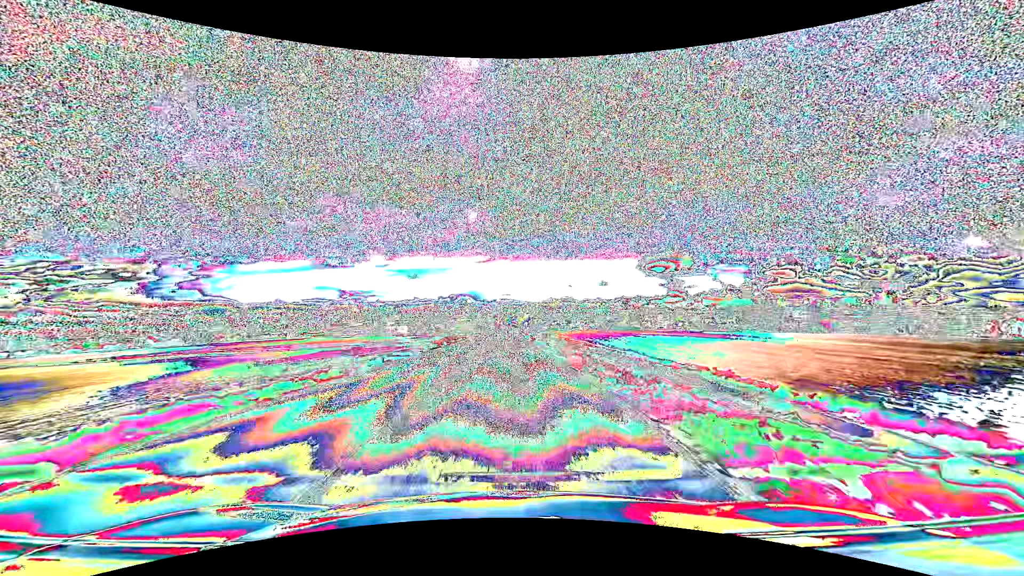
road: primary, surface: asphalt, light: Day
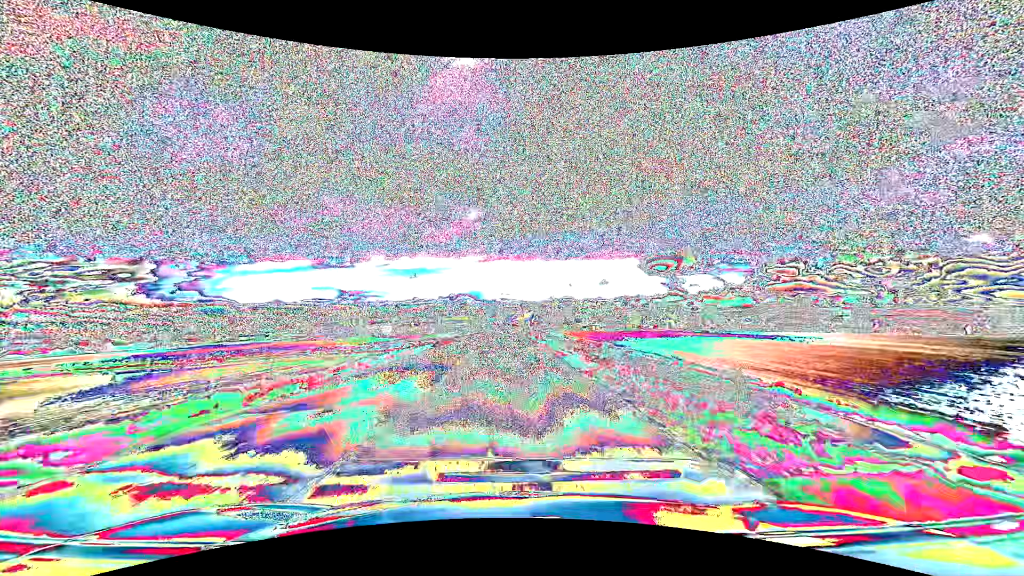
(0.0, +31.2) m; 0°
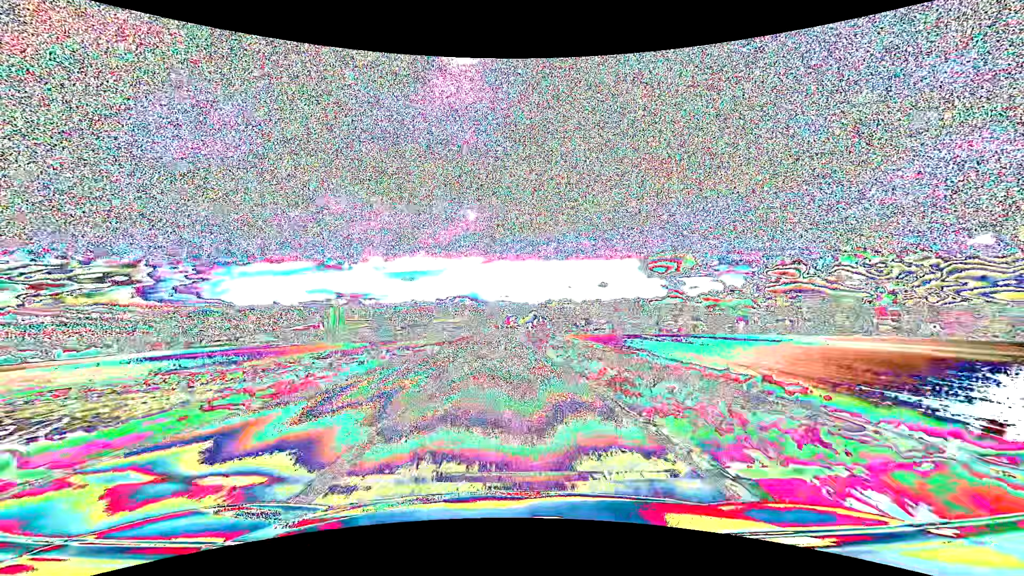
(0.0, +28.8) m; 0°
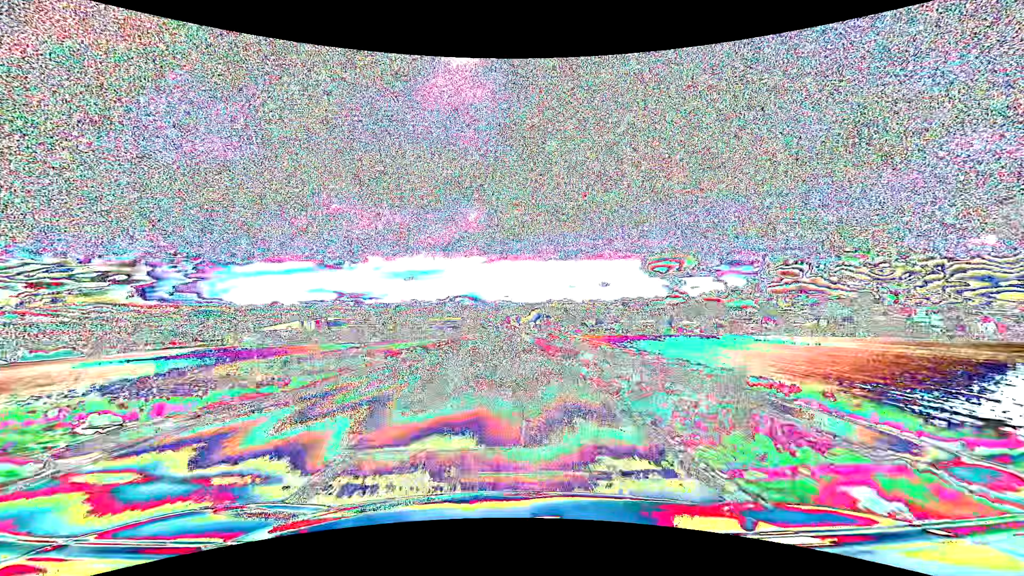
(0.0, +17.8) m; 0°
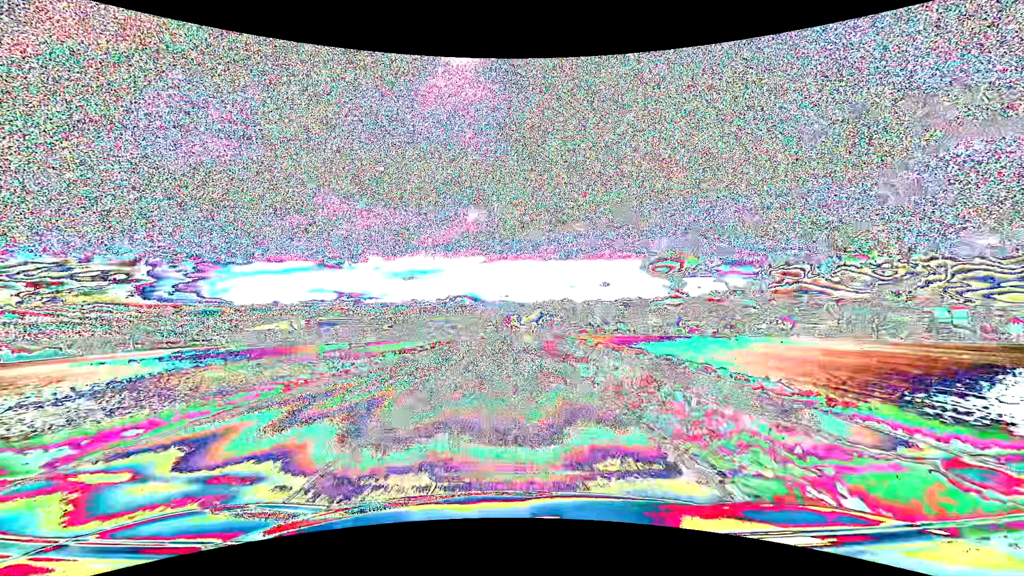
(0.0, +8.5) m; 0°
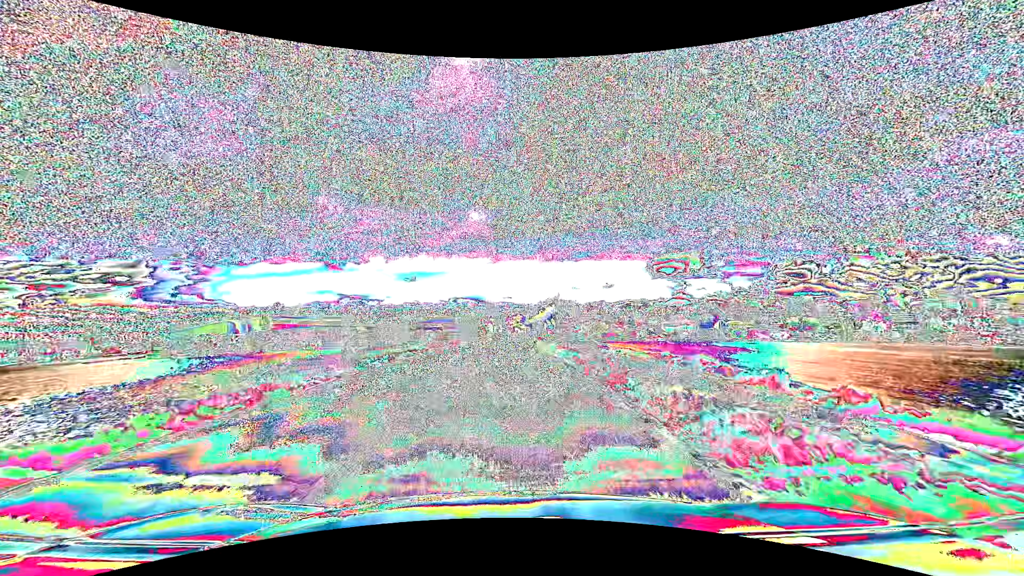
(-0.1, +32.3) m; 0°
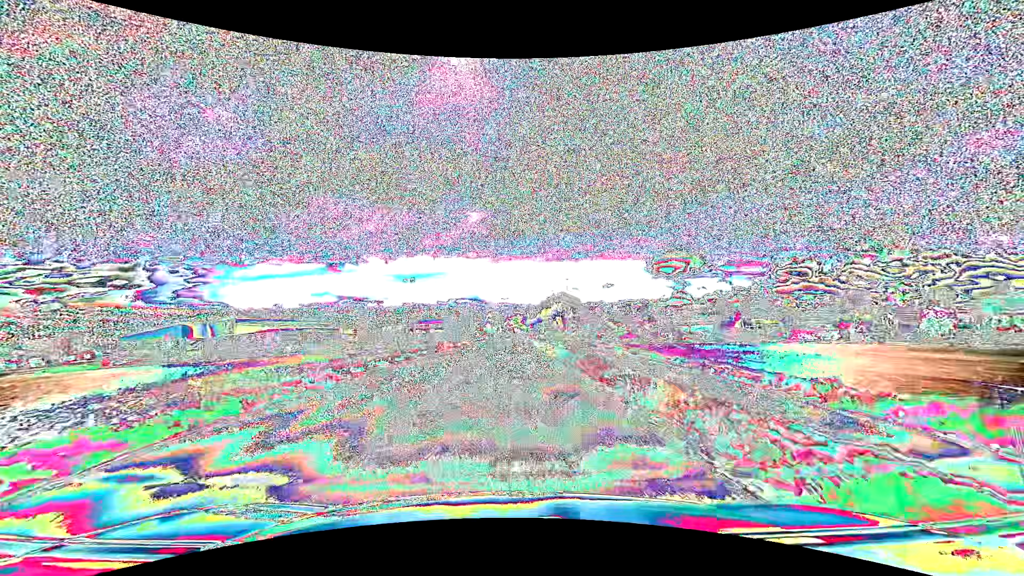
(0.0, +15.6) m; 0°
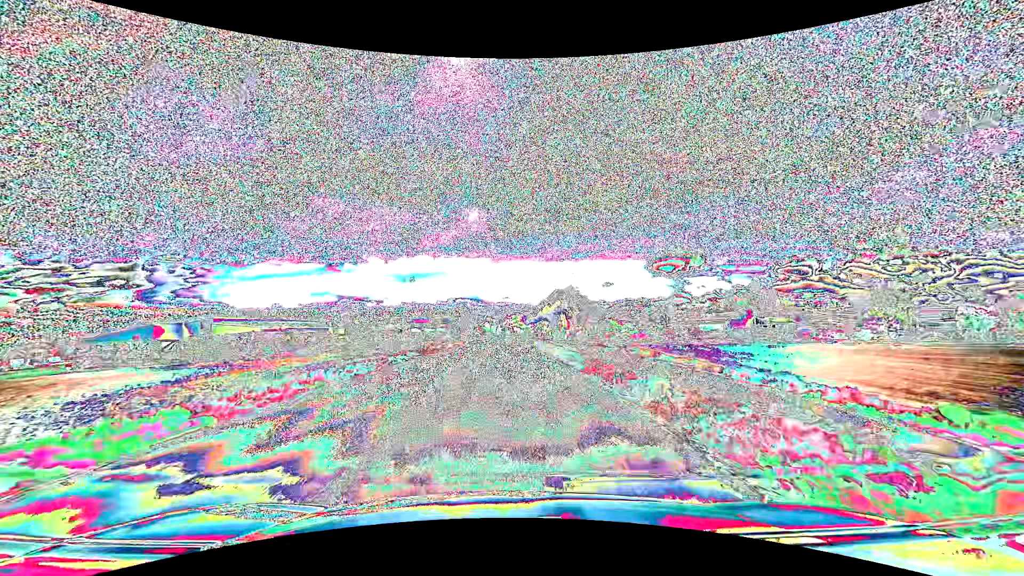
(0.0, +7.7) m; 0°
(0, +10) (0, +20) (0, +30) (0, +40) (0, +50) (0, +60) (0, +70) (0, +80) (+1, +90) (+1, +100) m
